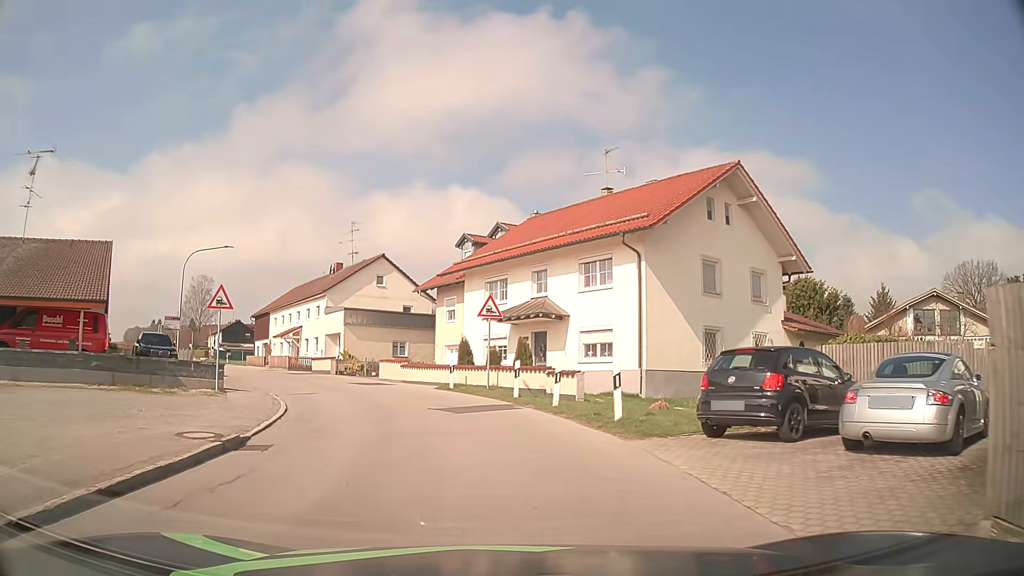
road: tertiary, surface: asphalt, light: Day
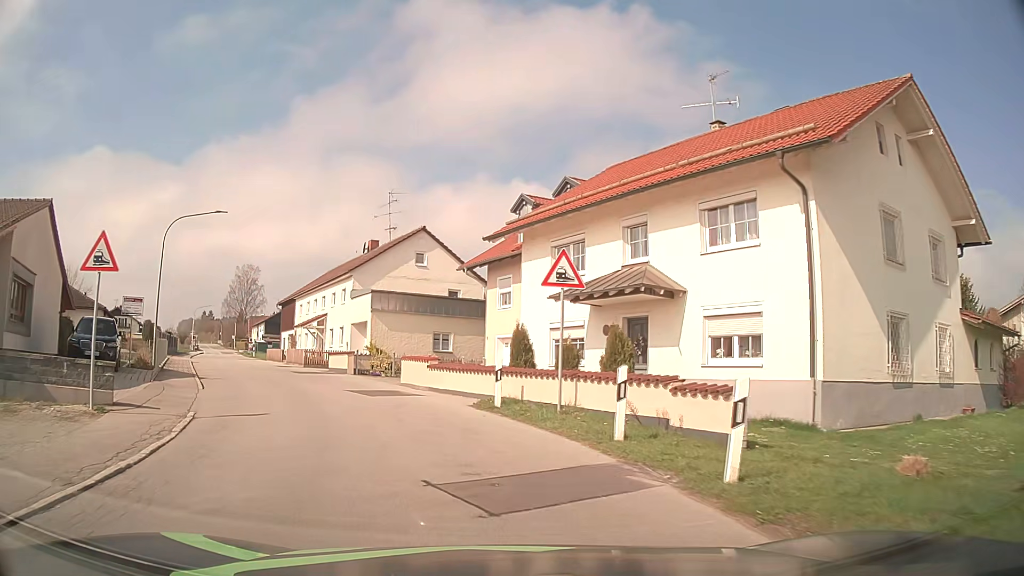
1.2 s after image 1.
(-0.3, +9.5) m; -5°
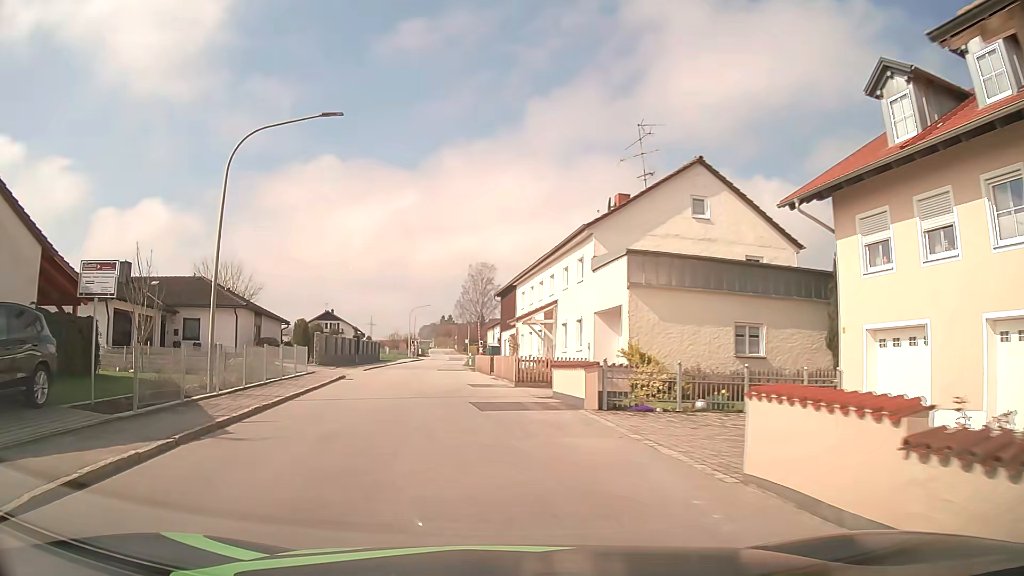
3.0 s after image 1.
(-2.8, +15.8) m; -20°
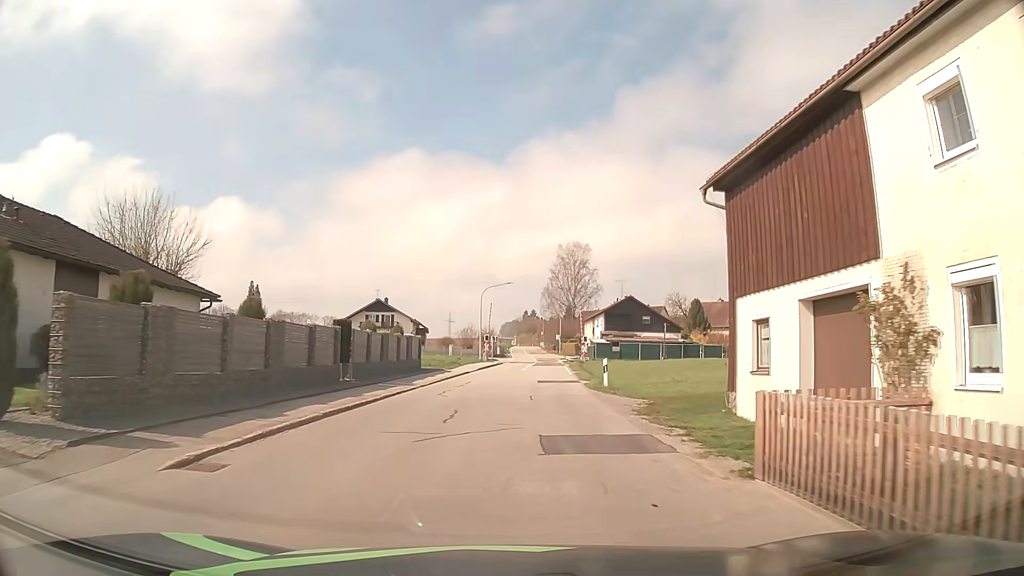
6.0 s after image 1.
(-3.7, +30.7) m; -7°
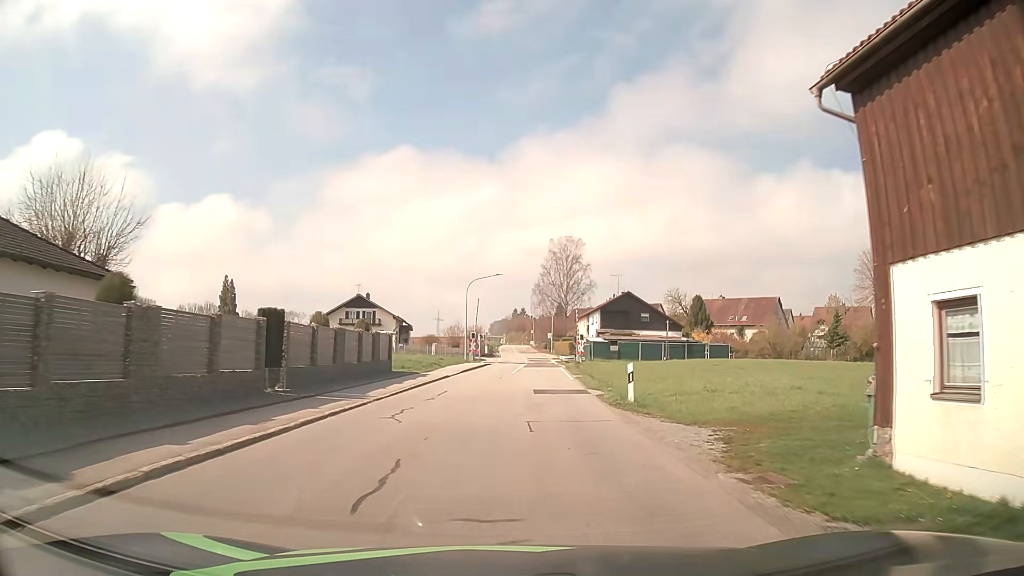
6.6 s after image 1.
(0.0, +6.5) m; 0°
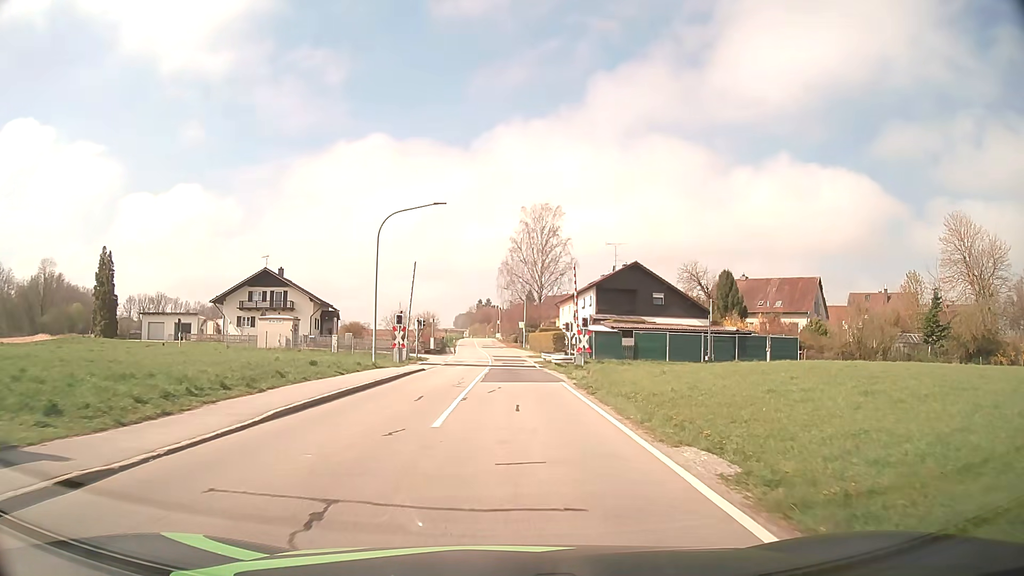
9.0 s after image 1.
(+1.0, +26.7) m; +3°
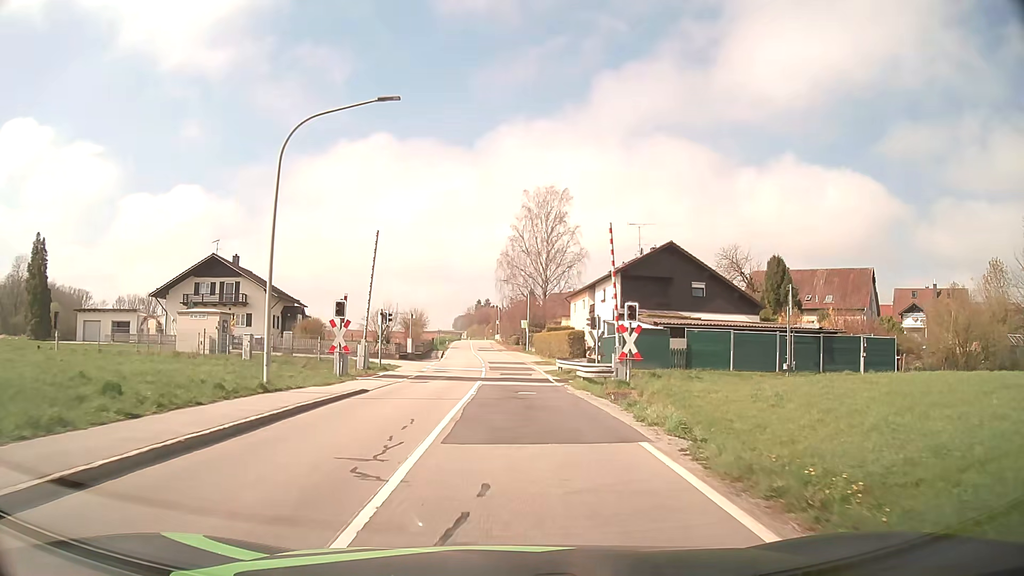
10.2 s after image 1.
(0.0, +13.8) m; 0°
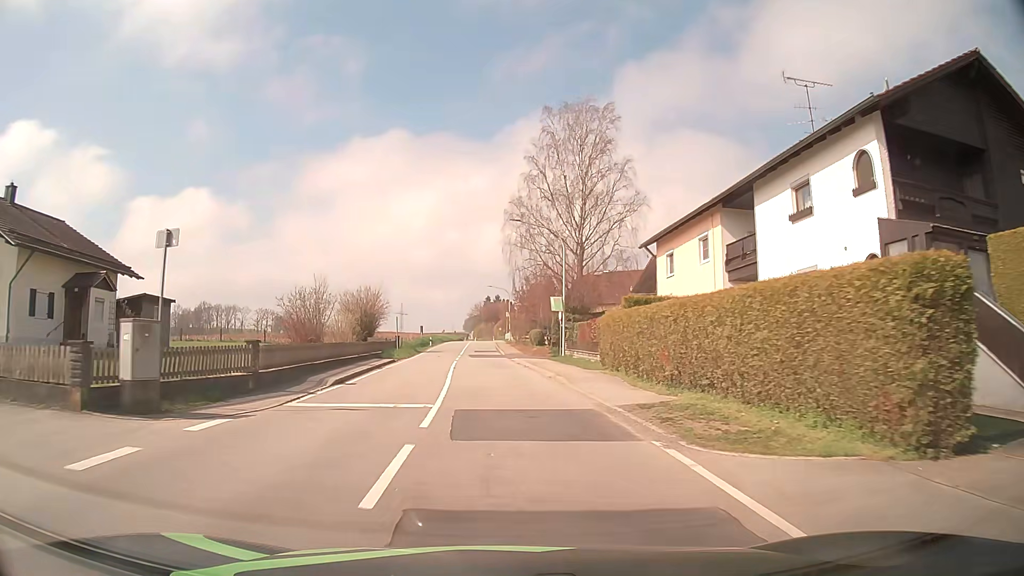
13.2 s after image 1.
(-0.1, +35.4) m; -1°
(0, +10) (0, +20) (-1, +30) (-2, +40) (-2, +50) (-3, +60) (-3, +70) (-3, +80) (-3, +90) (-4, +100) m
